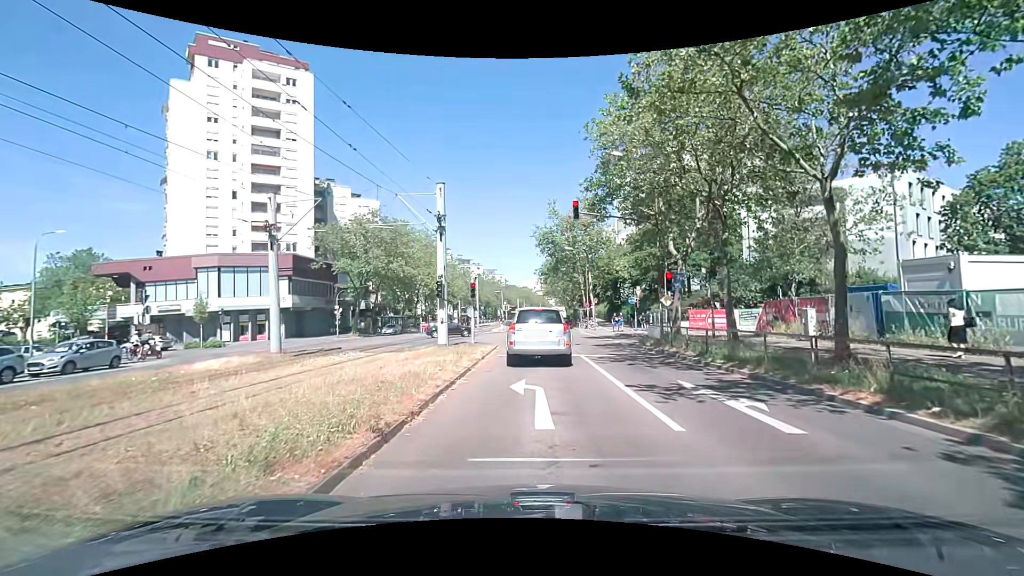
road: tertiary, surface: asphalt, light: Day
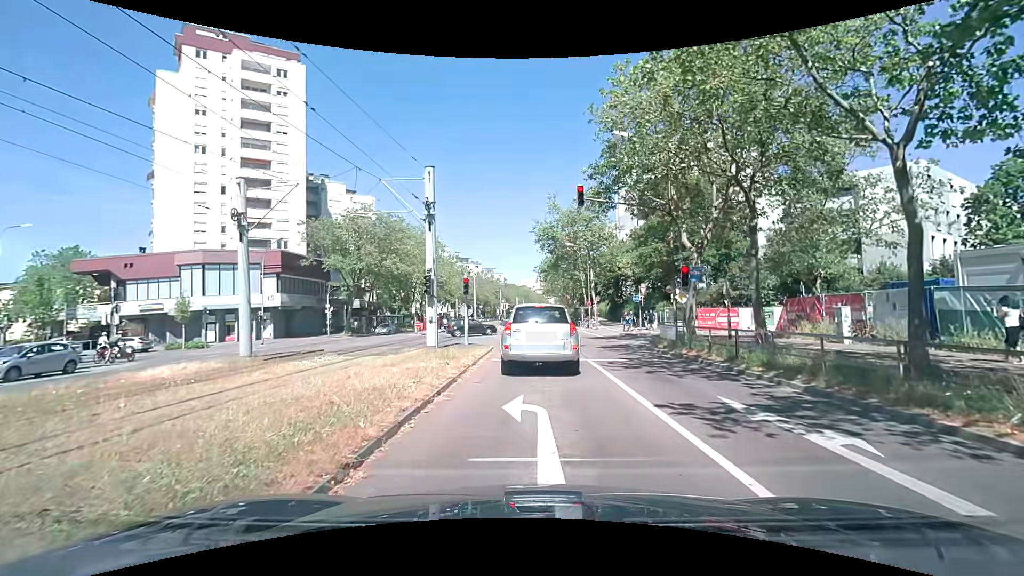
(0.0, +2.3) m; 0°
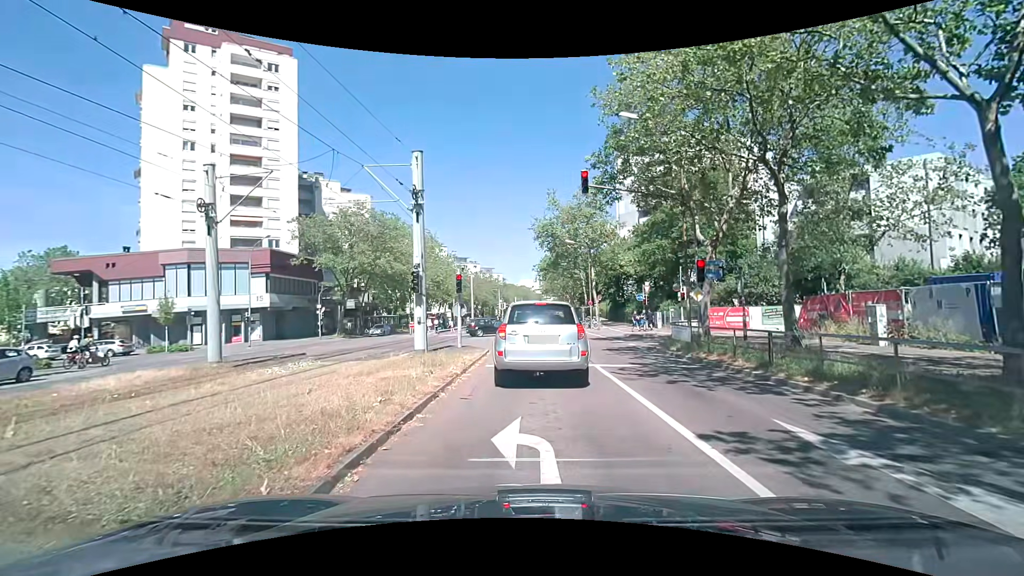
(0.0, +1.9) m; 0°
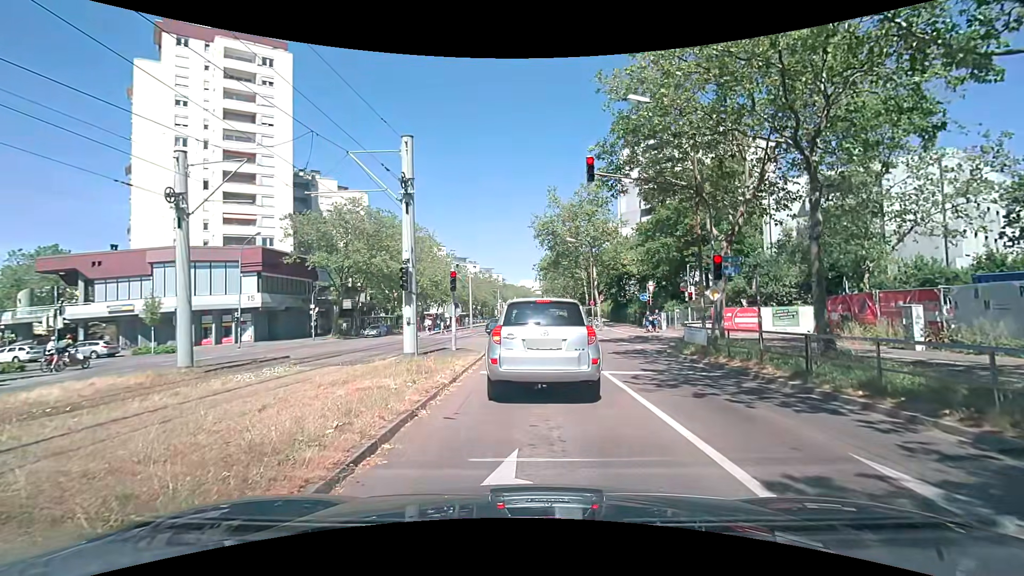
(0.0, +1.5) m; 0°
